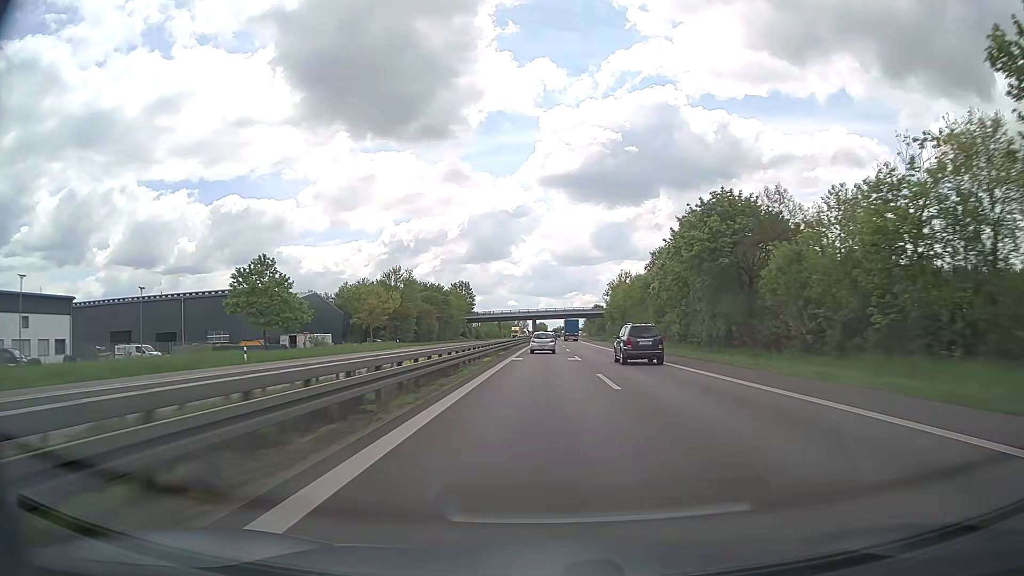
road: trunk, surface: asphalt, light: Day
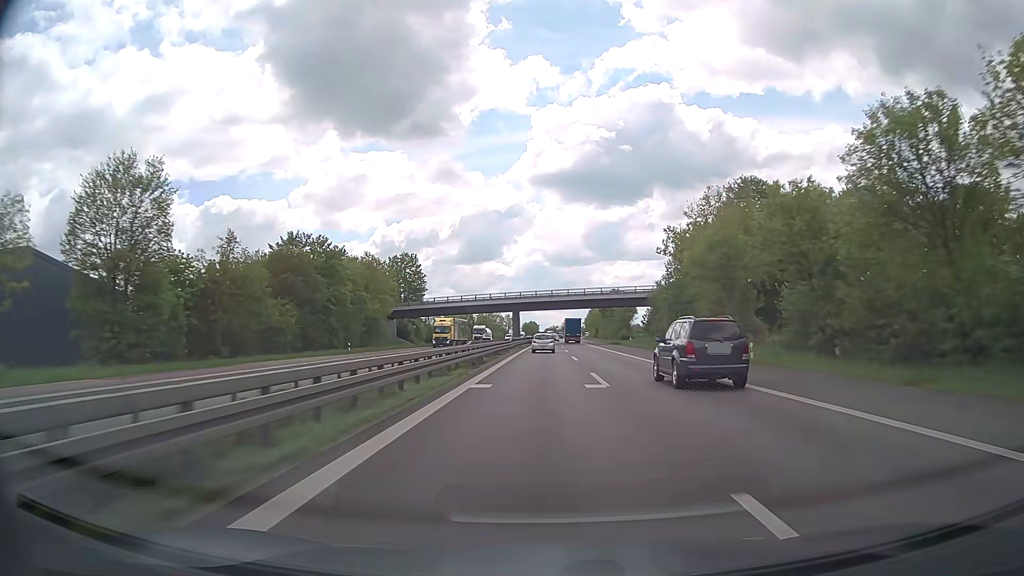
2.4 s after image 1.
(+0.4, +71.4) m; +1°
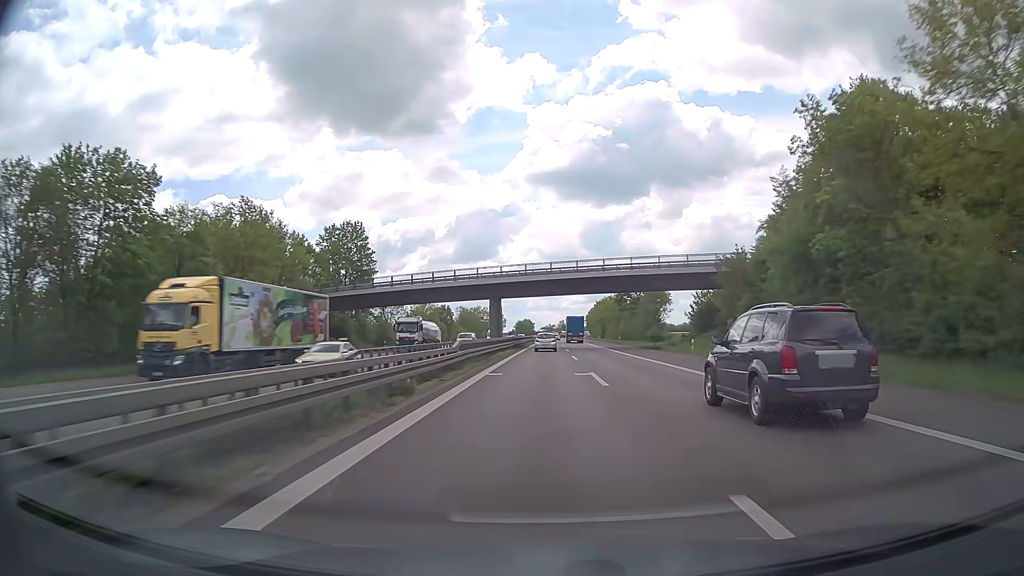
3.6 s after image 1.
(+0.1, +36.4) m; 0°
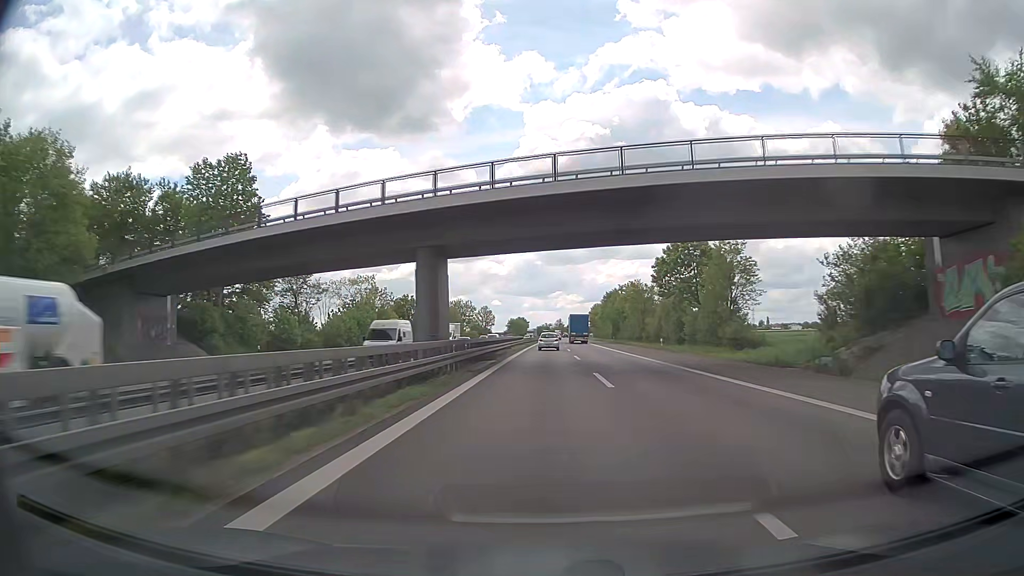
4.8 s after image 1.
(+0.1, +36.9) m; 0°
(0, +10) (0, +20) (0, +30) (0, +40) (0, +50) (0, +60) (0, +70) (+1, +80) (+1, +90) (+1, +100) m
